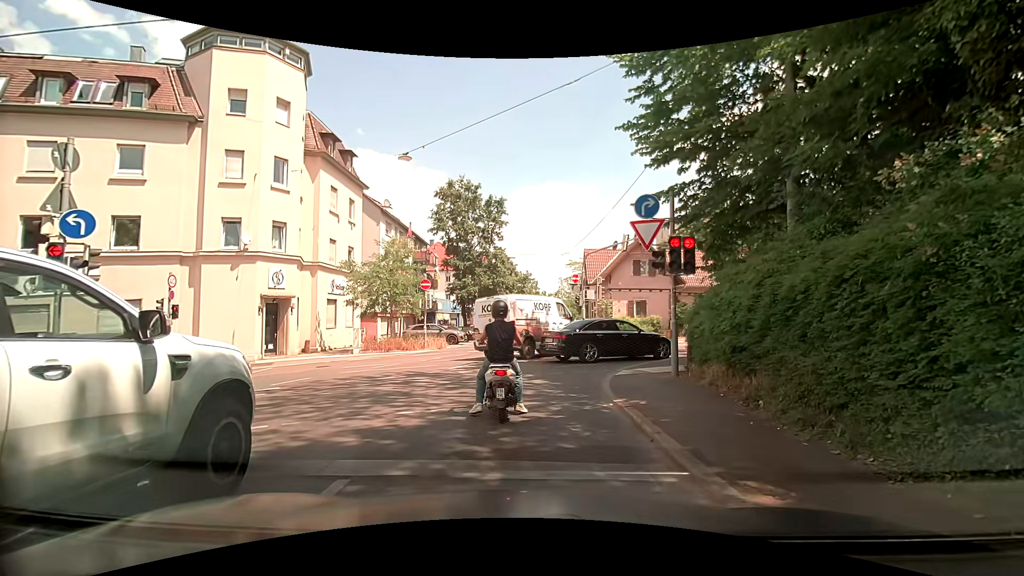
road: unclassified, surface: asphalt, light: Day
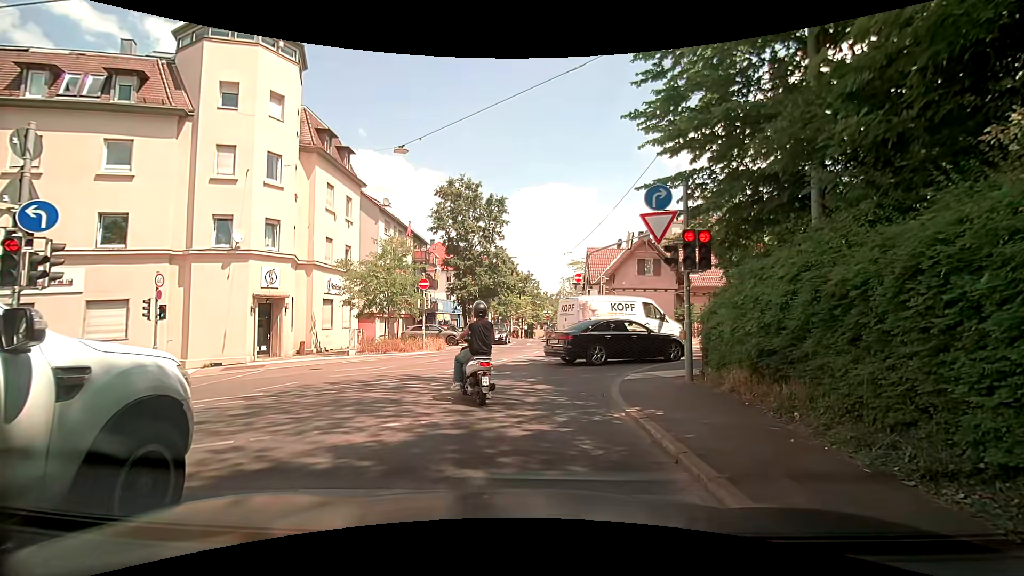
(0.0, +0.9) m; 0°
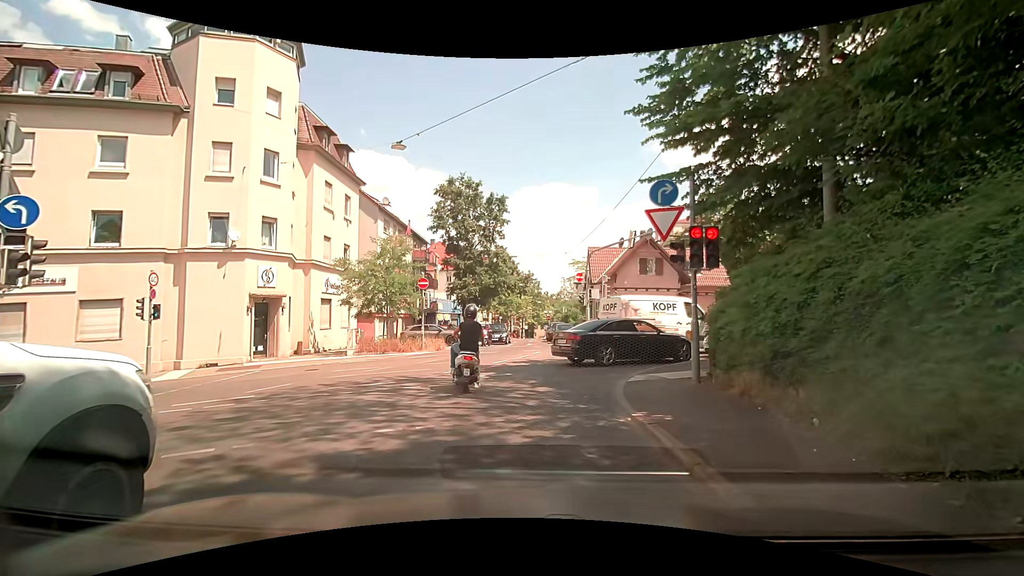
(0.0, +0.4) m; 0°
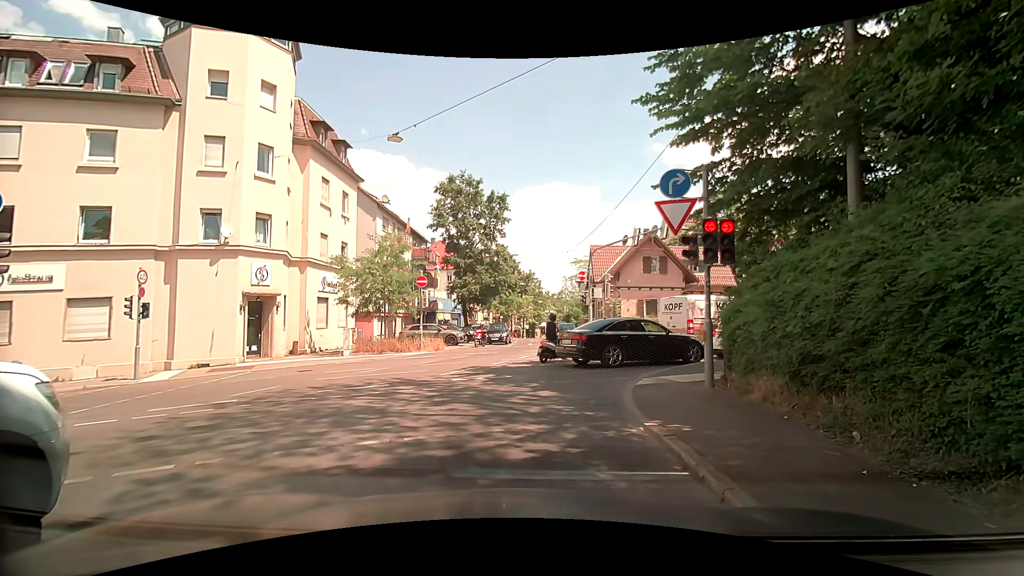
(0.0, +0.7) m; 0°
